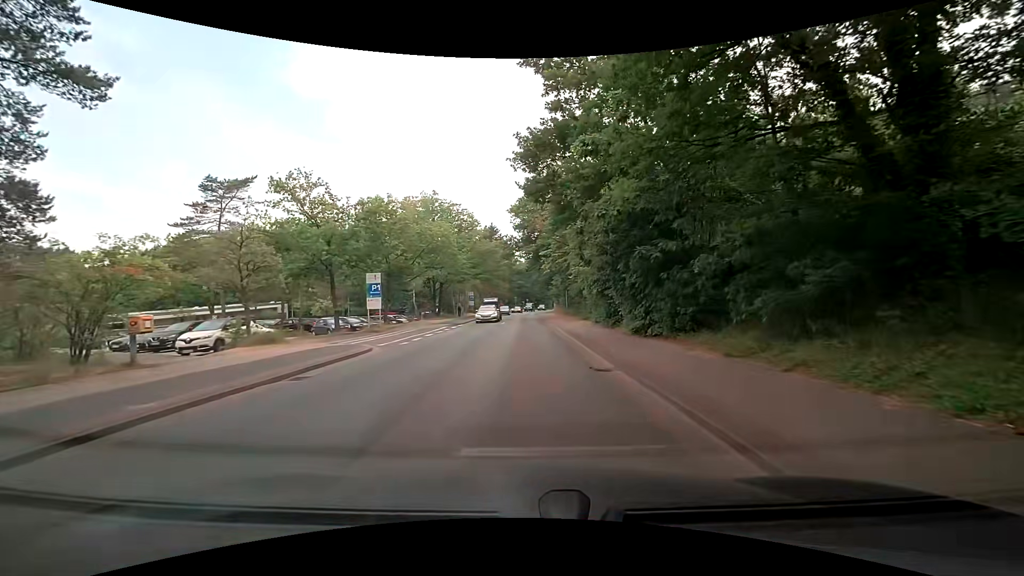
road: tertiary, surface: asphalt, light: Day
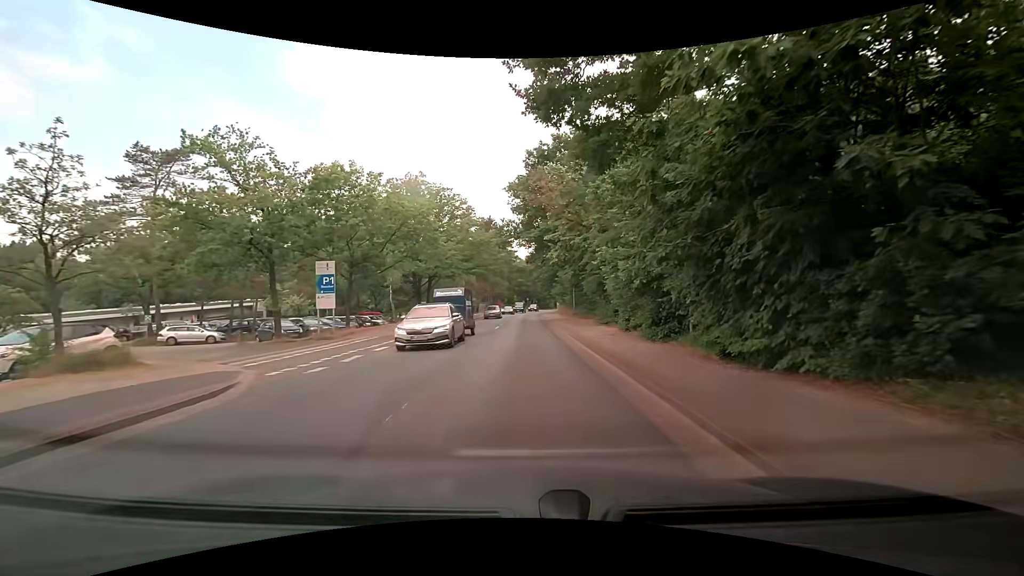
(0.0, +8.6) m; -1°
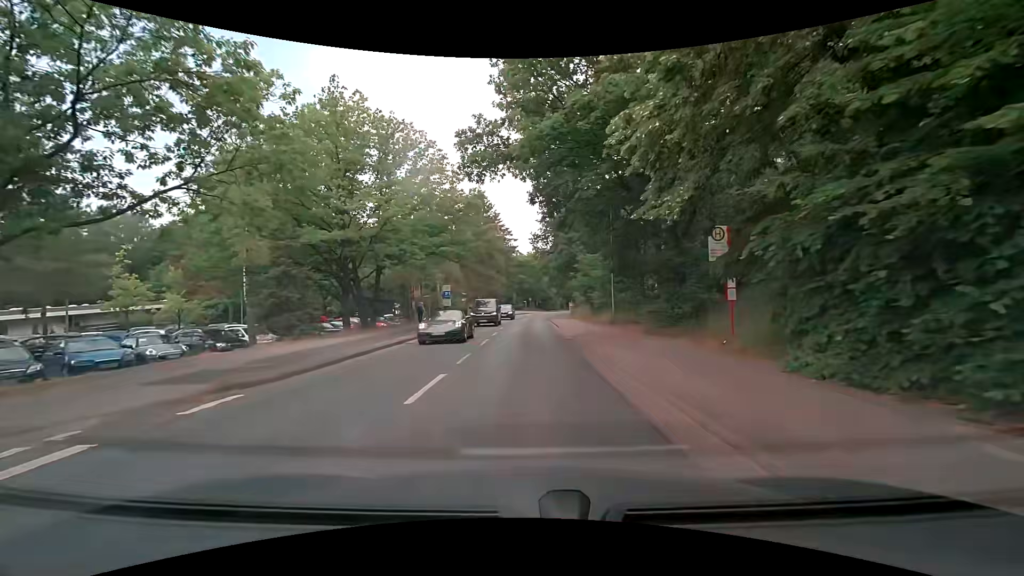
(+0.4, +21.5) m; 0°
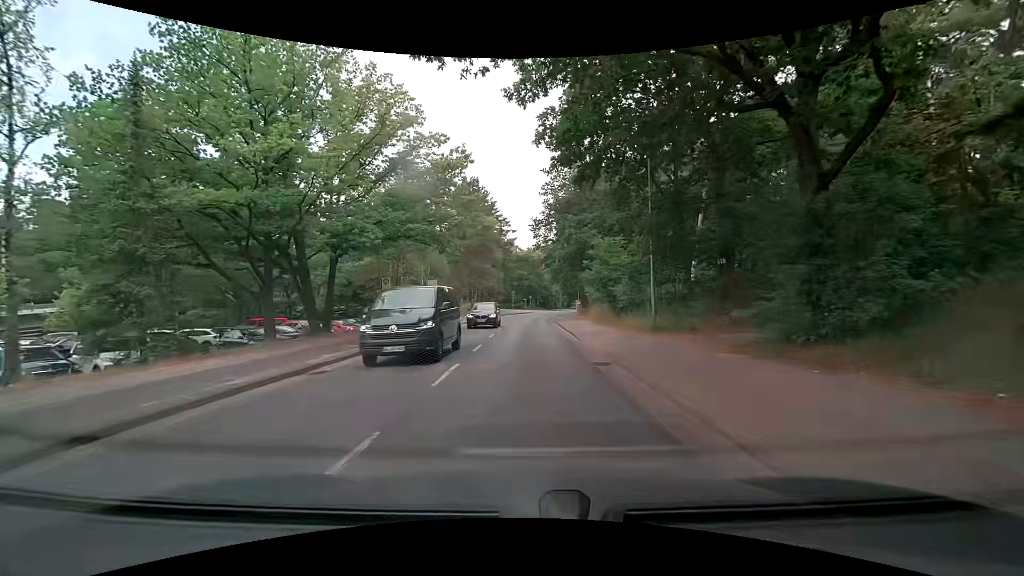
(+0.2, +9.0) m; +1°
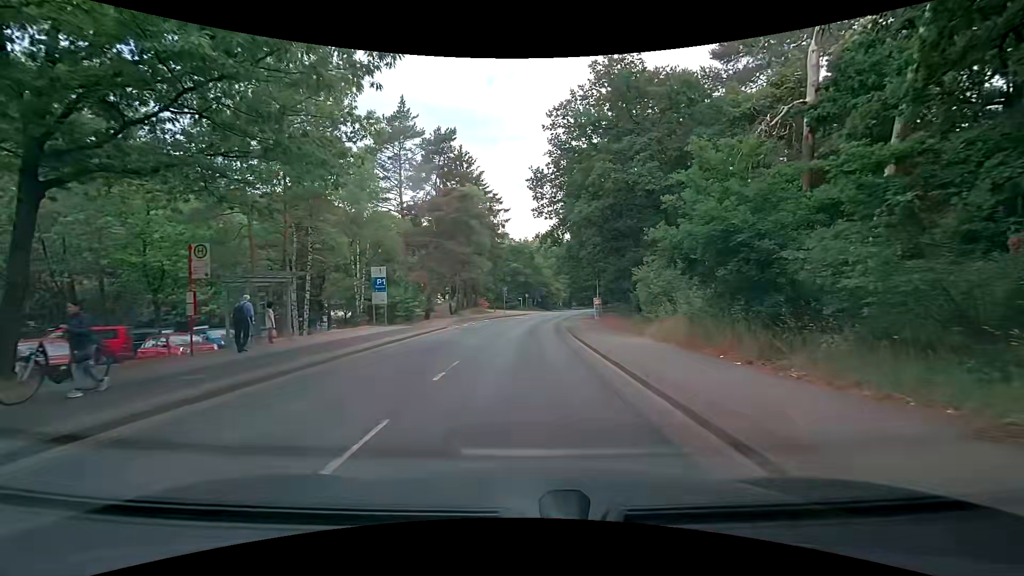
(+0.1, +18.0) m; +1°
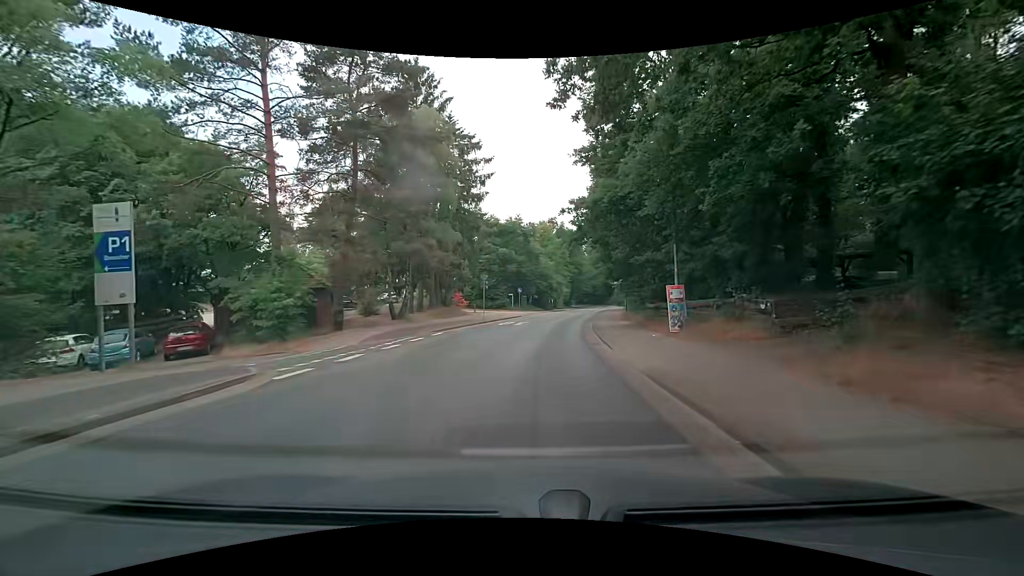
(-0.1, +21.7) m; -1°
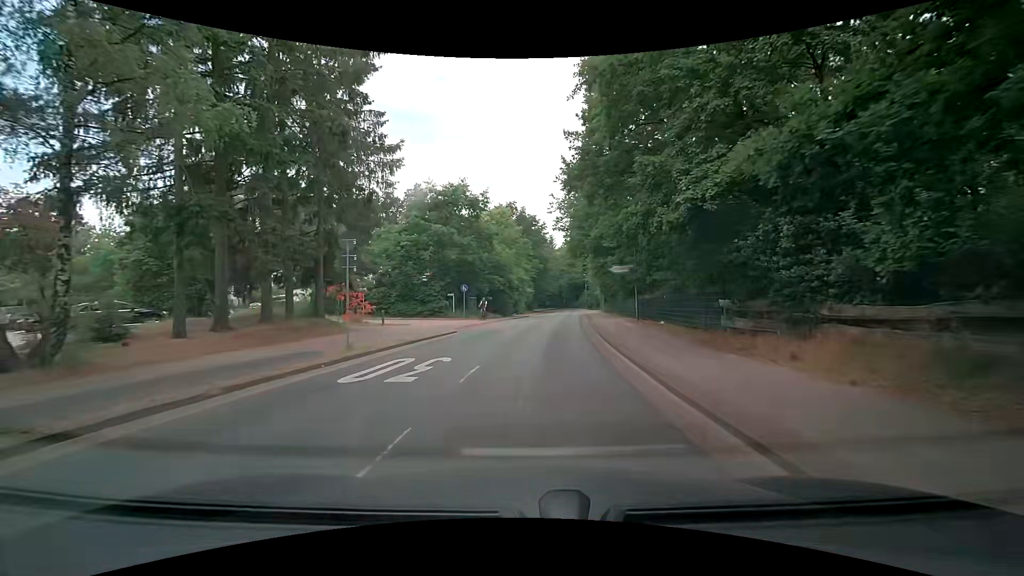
(+1.3, +21.9) m; +5°
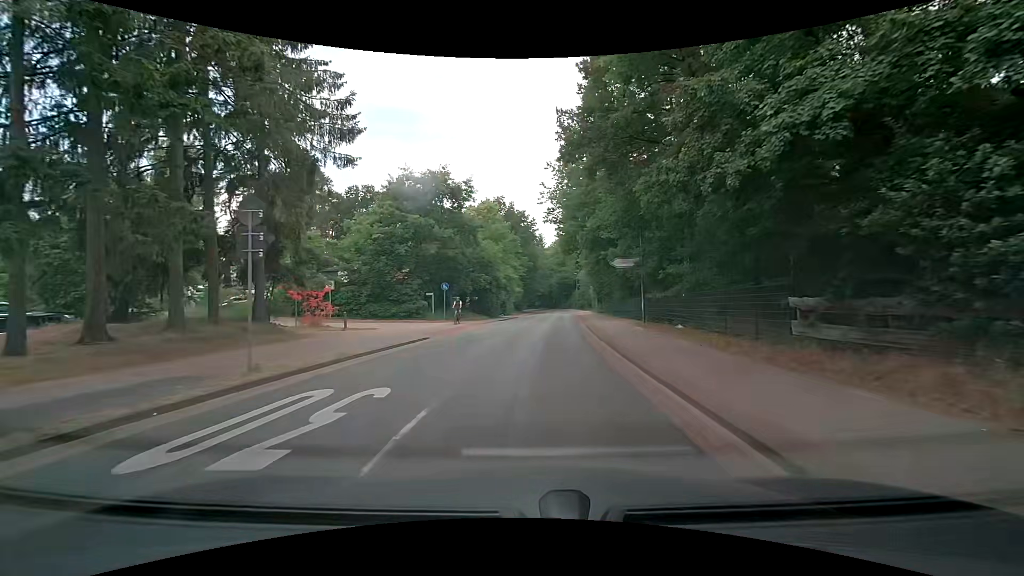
(+0.1, +4.7) m; +1°
(0, +10) (+1, +20) (+2, +30) (+3, +40) (+4, +50) (+5, +60) (+6, +70) (+7, +80) (+8, +90) (+9, +100) m
